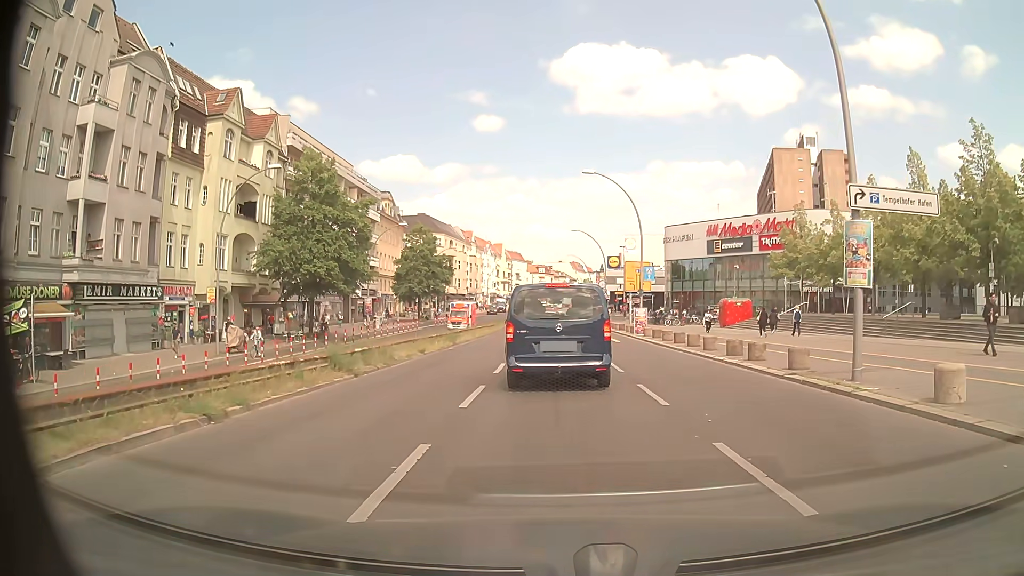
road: primary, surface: asphalt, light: Day
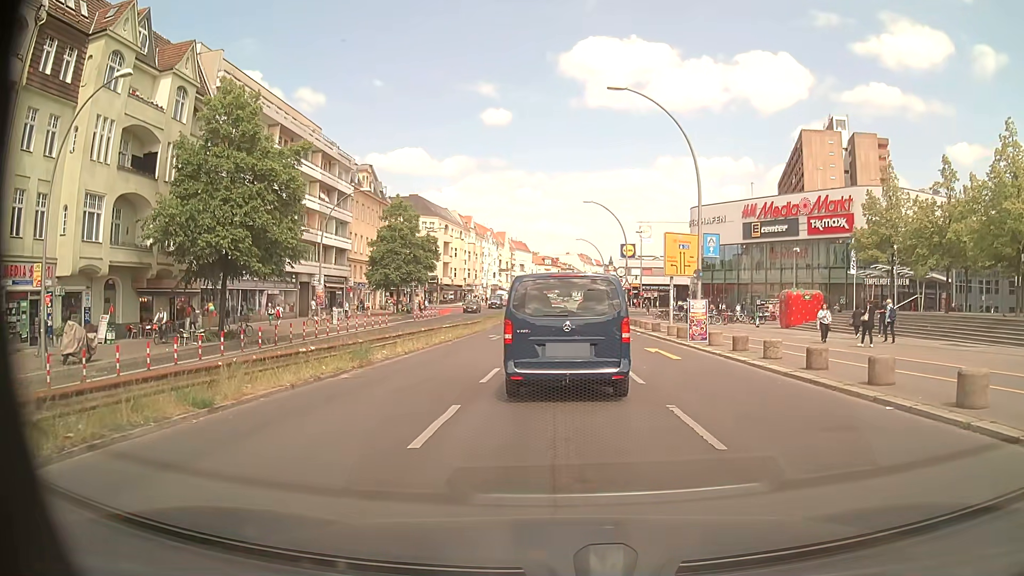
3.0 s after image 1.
(0.0, +15.4) m; +1°
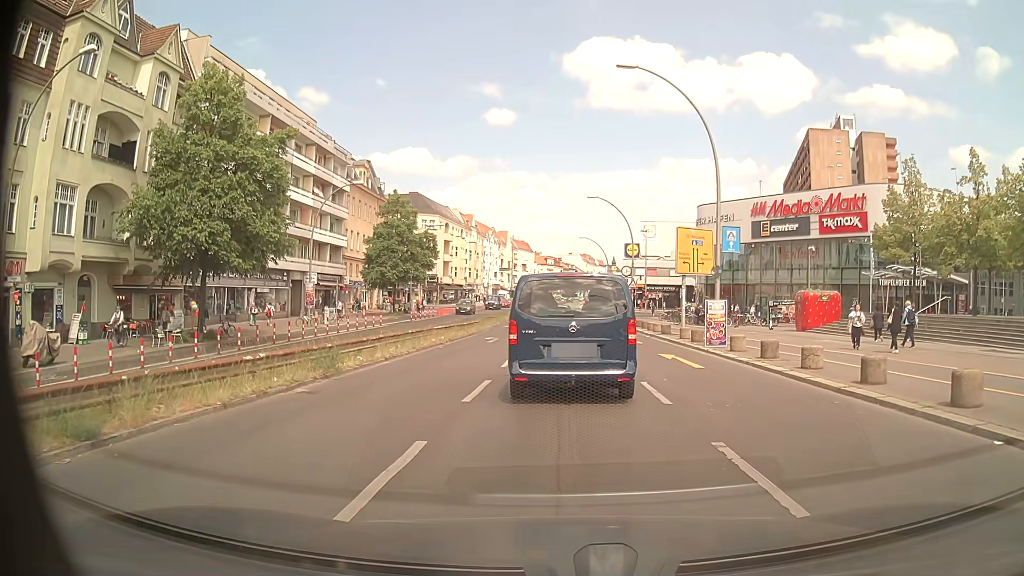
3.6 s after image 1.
(0.0, +2.6) m; 0°
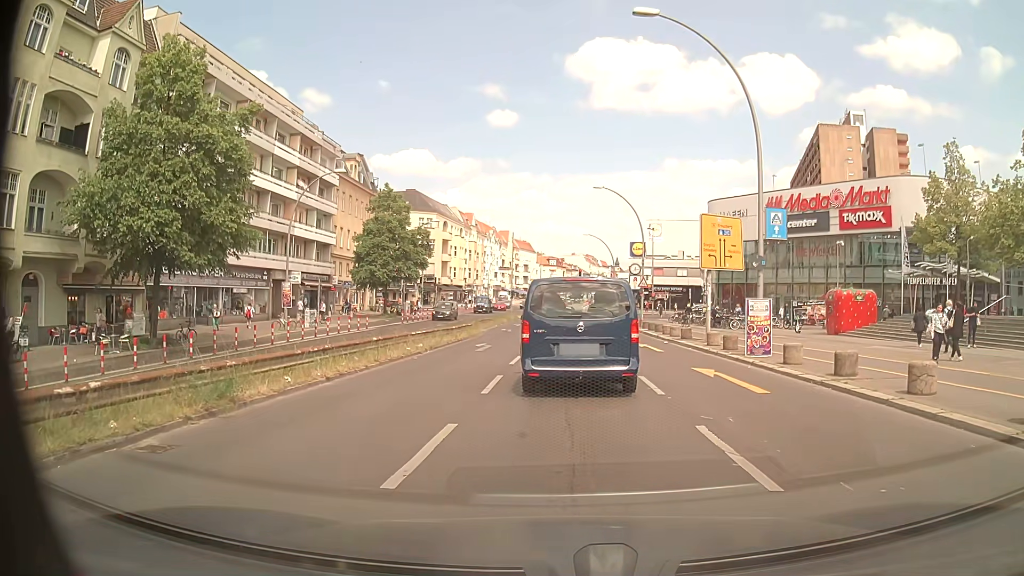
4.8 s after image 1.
(-0.1, +4.8) m; -1°
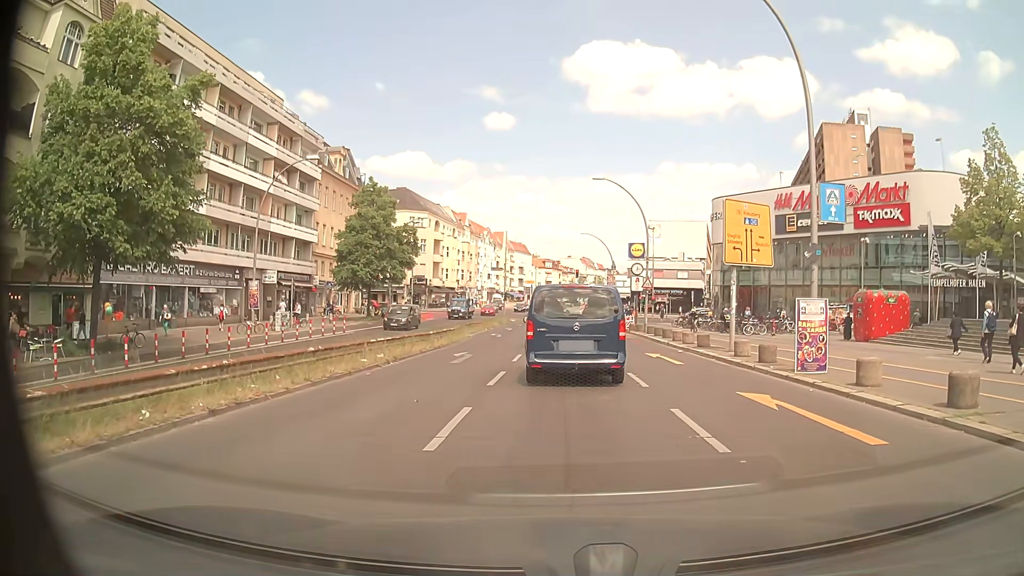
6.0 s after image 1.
(0.0, +4.5) m; 0°
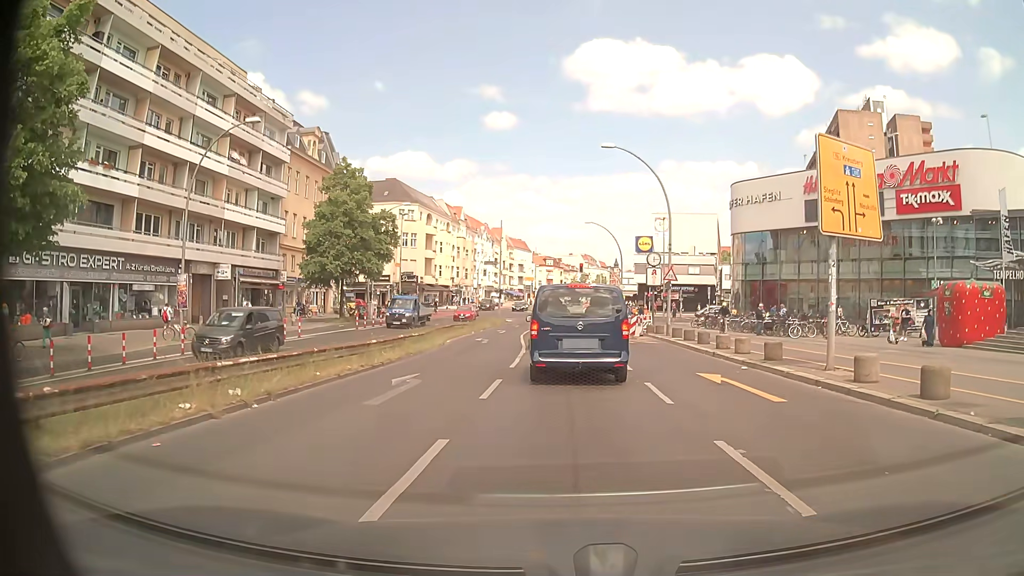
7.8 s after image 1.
(0.0, +8.6) m; 0°
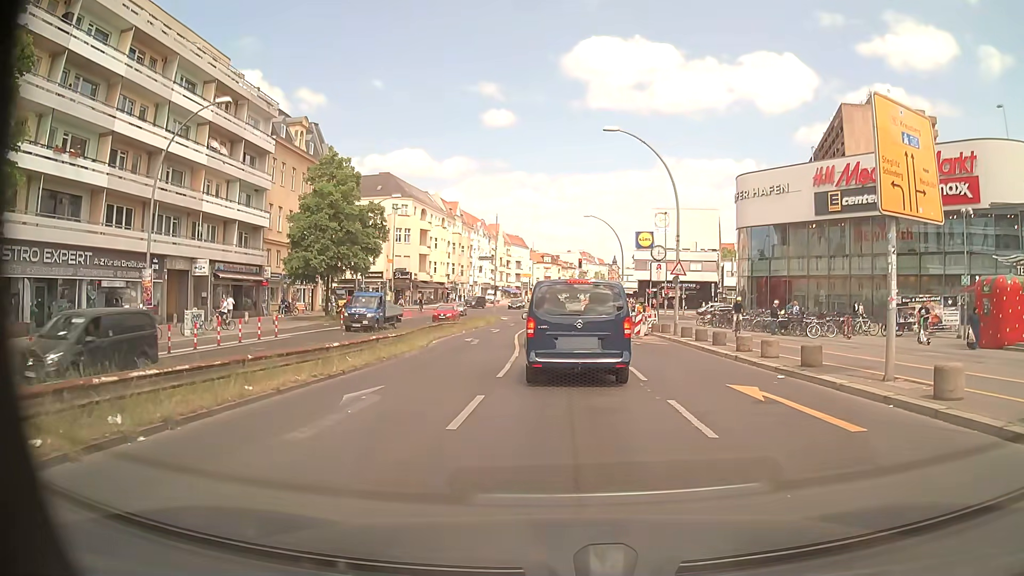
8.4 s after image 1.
(0.0, +2.9) m; 0°
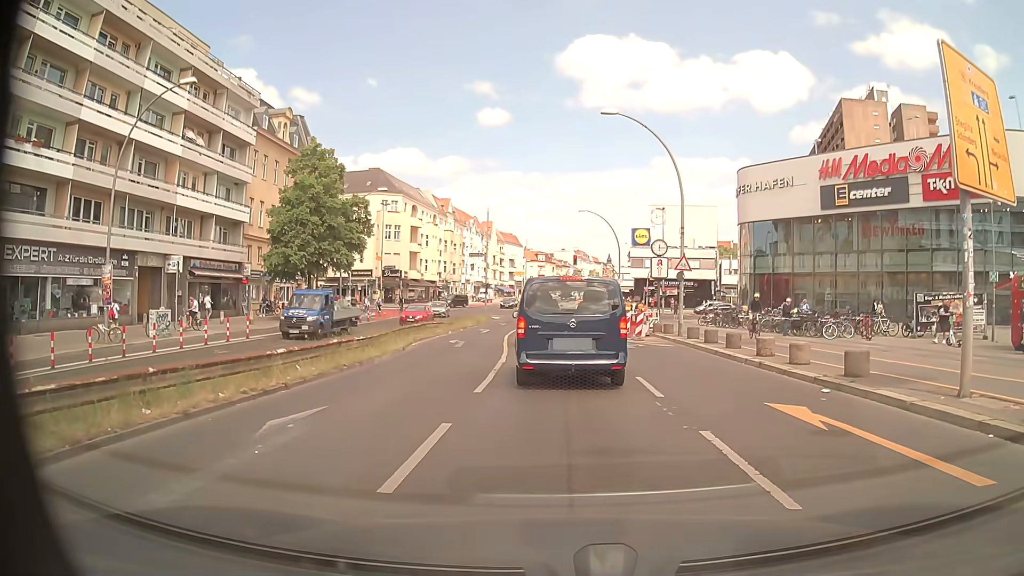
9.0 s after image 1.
(0.0, +2.7) m; 0°
(0, +10) (0, +20) (0, +30) (0, +40) (0, +50) (0, +60) (0, +70) (0, +80) (0, +90) (-1, +100) m
